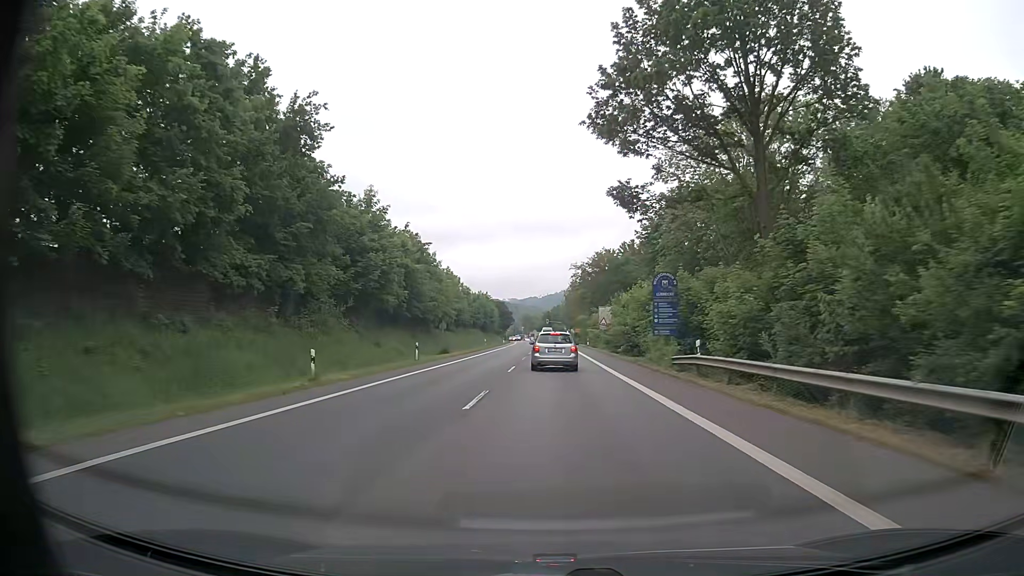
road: primary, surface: asphalt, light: Day
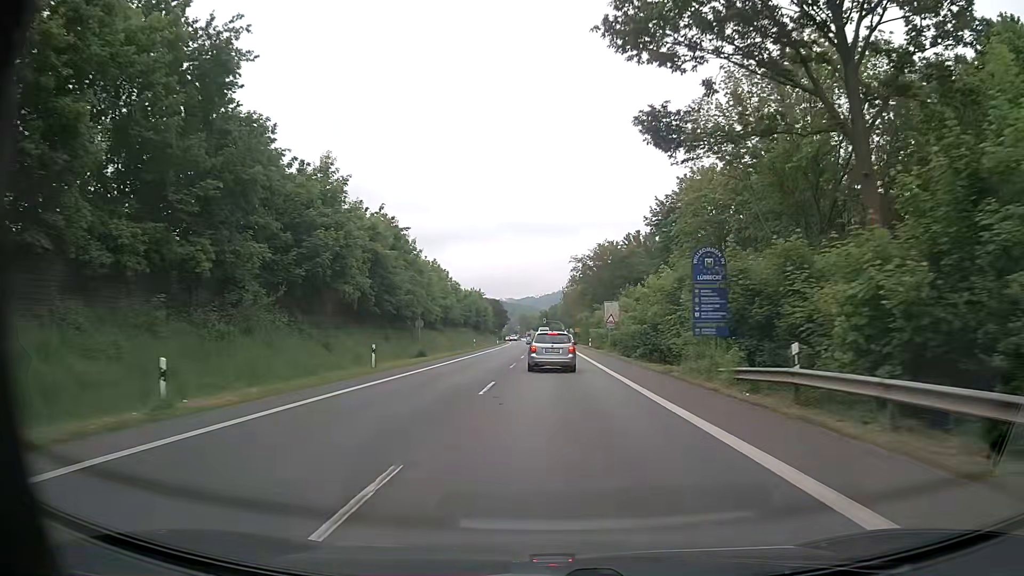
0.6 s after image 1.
(0.0, +9.4) m; +1°
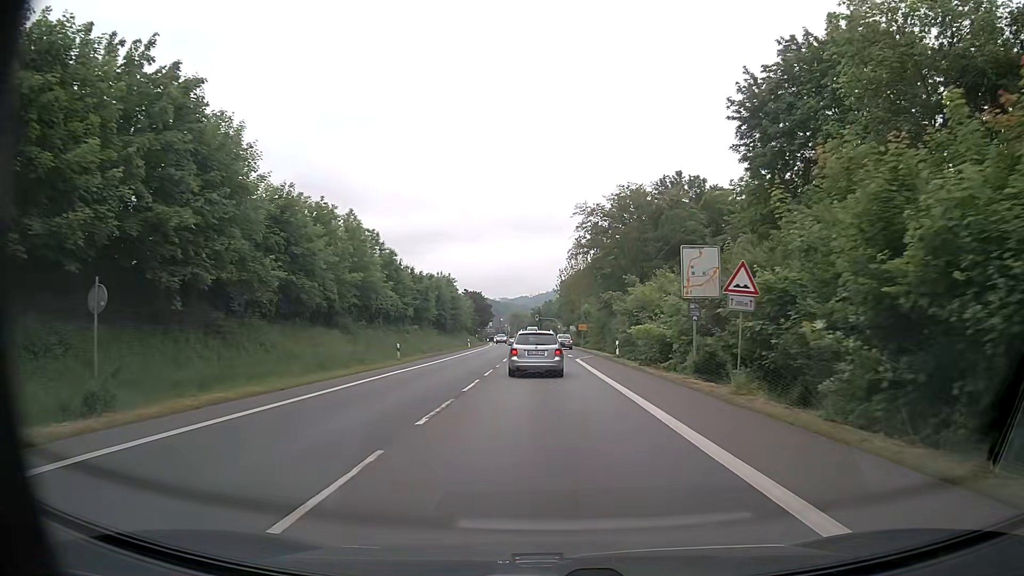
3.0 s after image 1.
(+0.2, +35.4) m; 0°
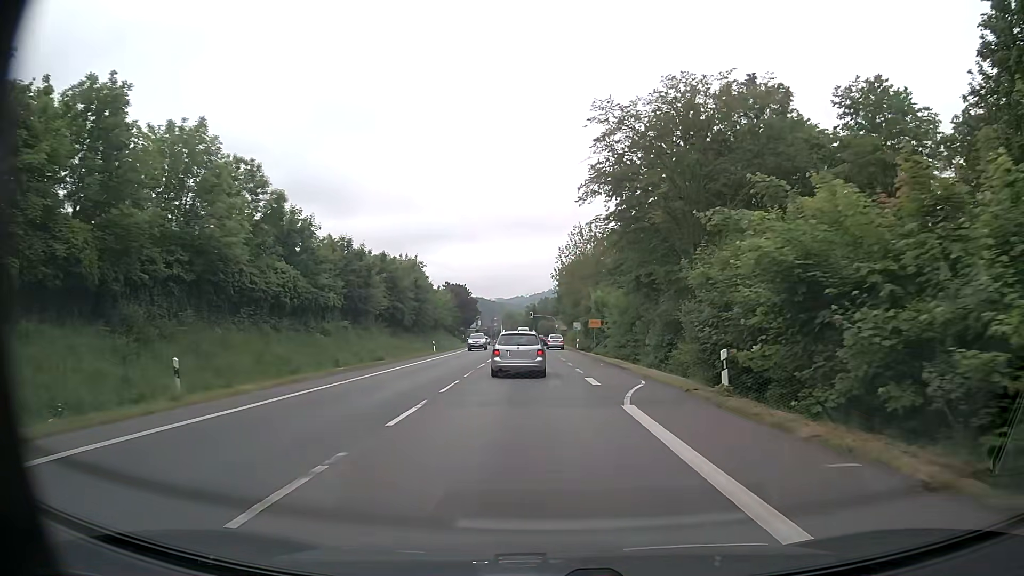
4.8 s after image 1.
(+0.1, +24.6) m; 0°
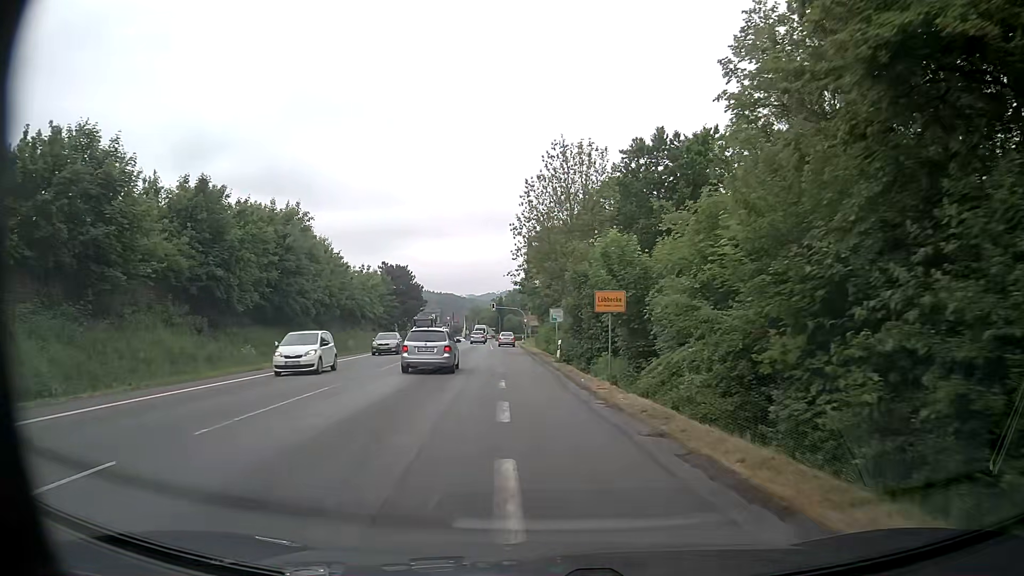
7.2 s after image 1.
(+0.9, +32.0) m; +3°
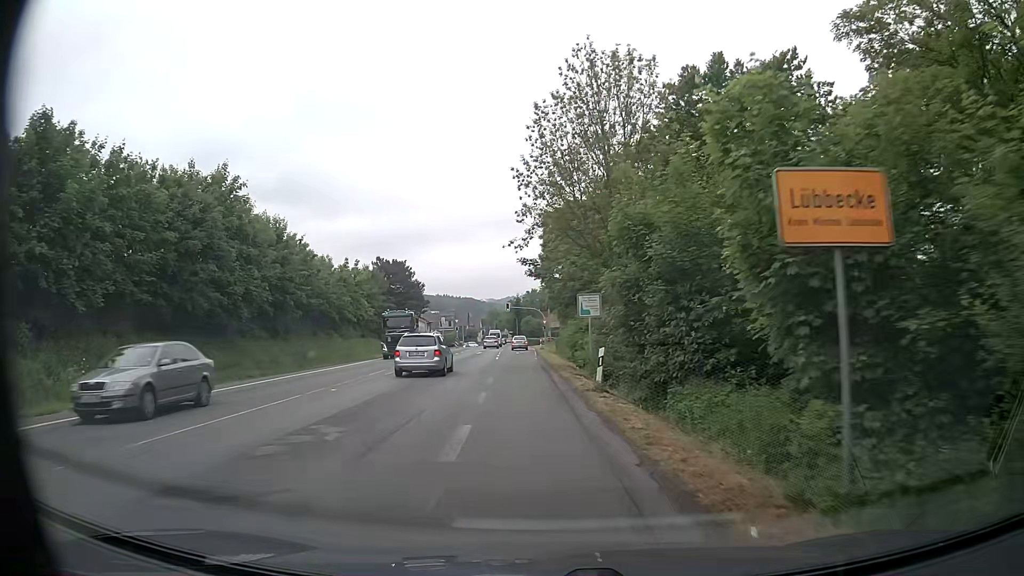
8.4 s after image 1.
(-0.2, +15.1) m; -2°
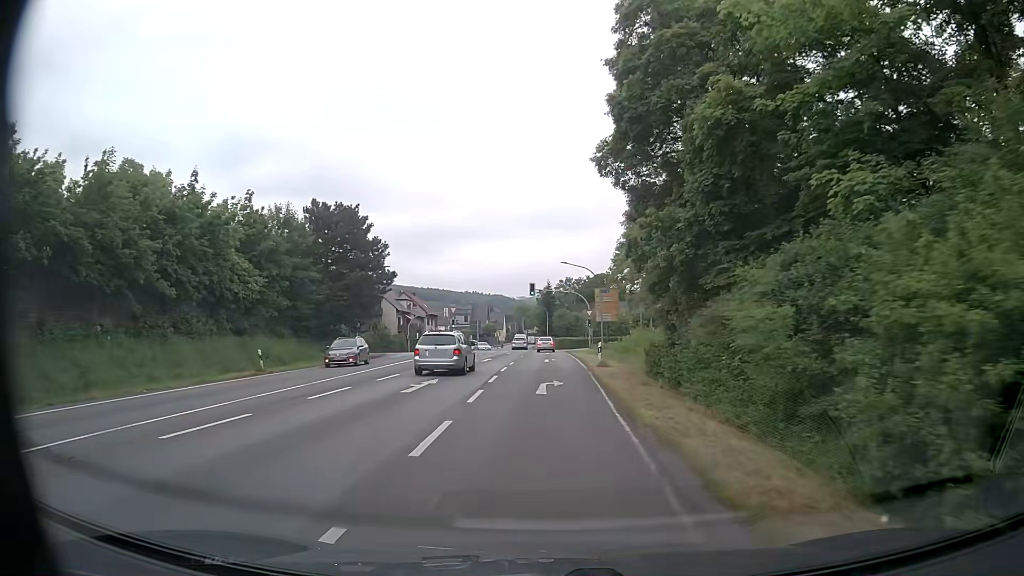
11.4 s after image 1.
(-1.3, +38.9) m; -3°
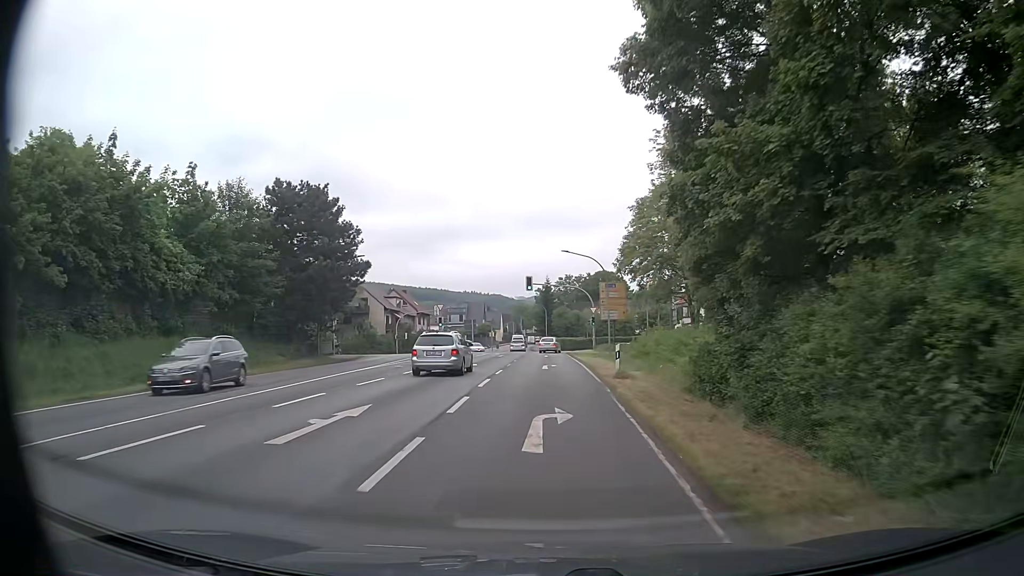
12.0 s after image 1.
(+0.1, +7.8) m; +1°
